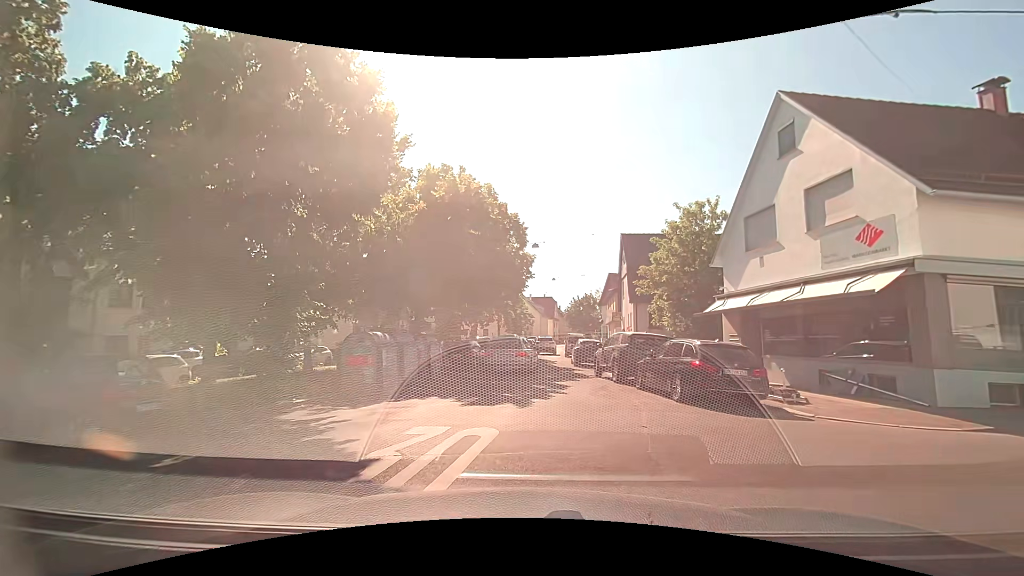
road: residential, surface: asphalt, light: Day
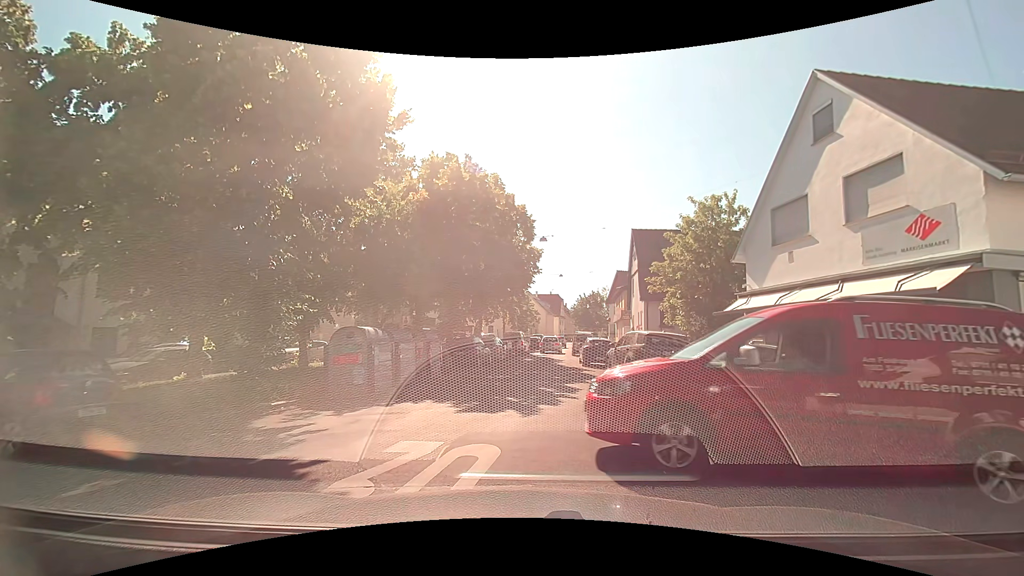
(0.0, +1.3) m; 0°
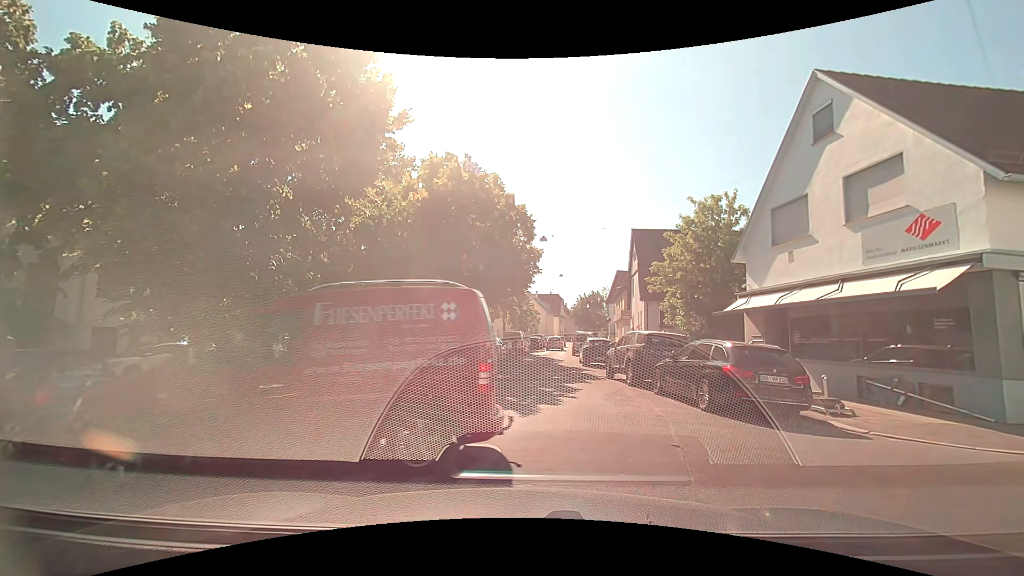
(0.0, 0.0) m; 0°
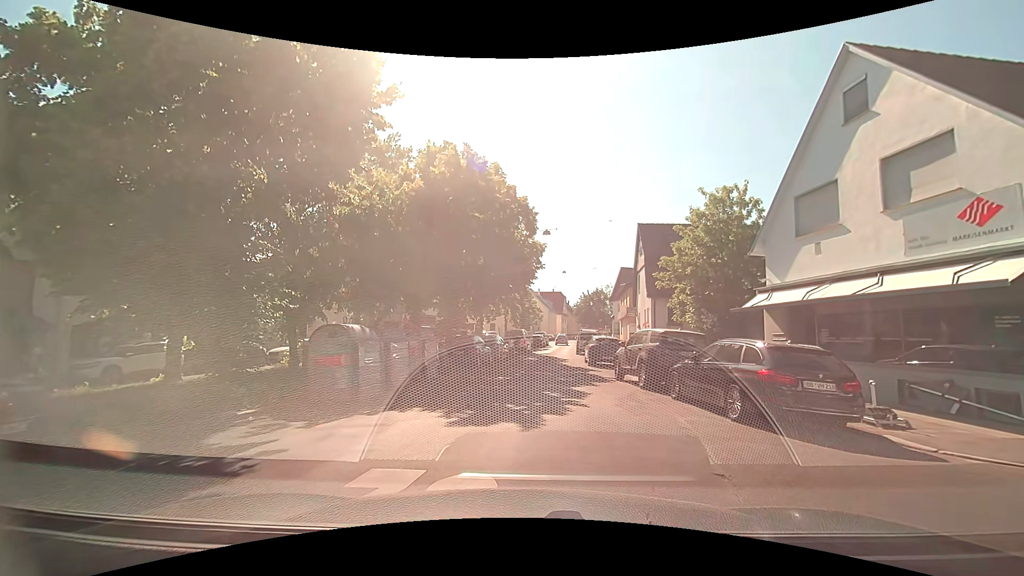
(0.0, +1.3) m; 0°
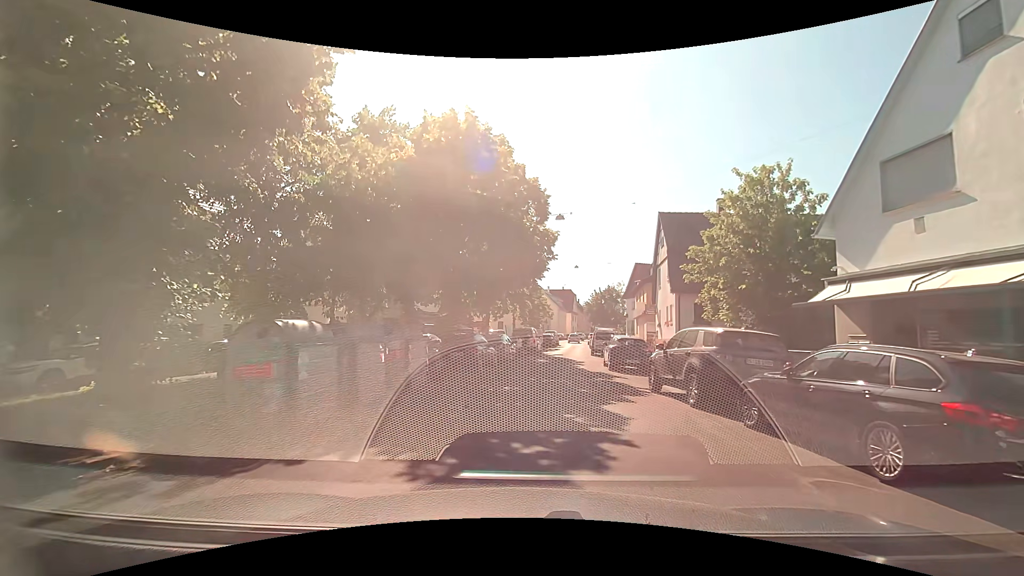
(0.0, +3.5) m; -3°
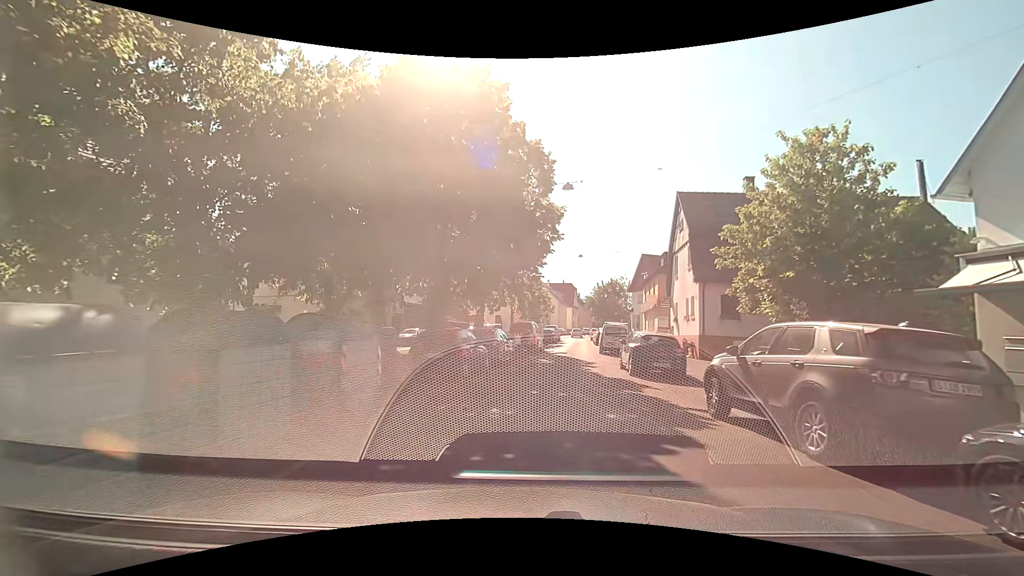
(+0.1, +4.5) m; +1°
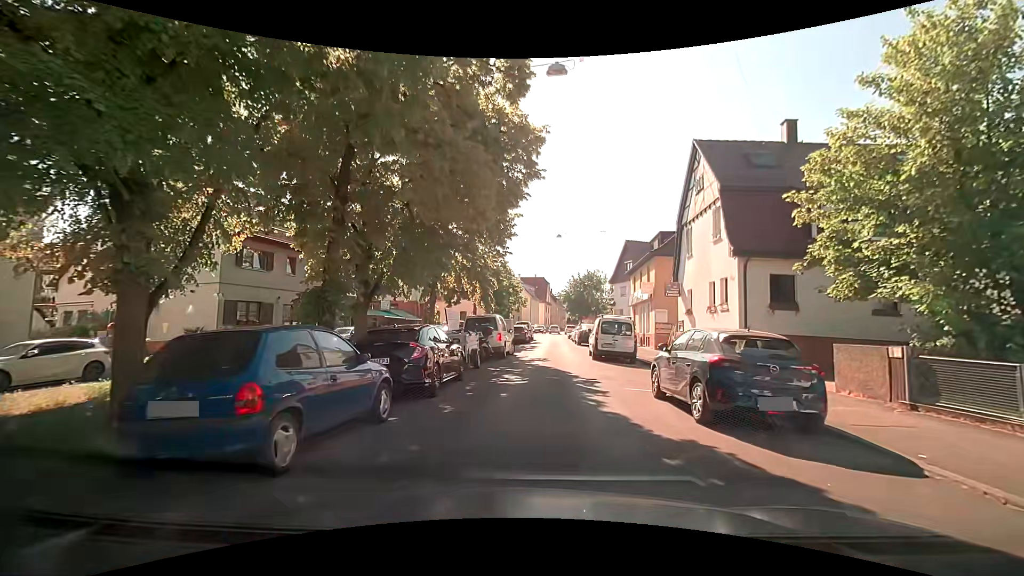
(+0.2, +8.9) m; +3°
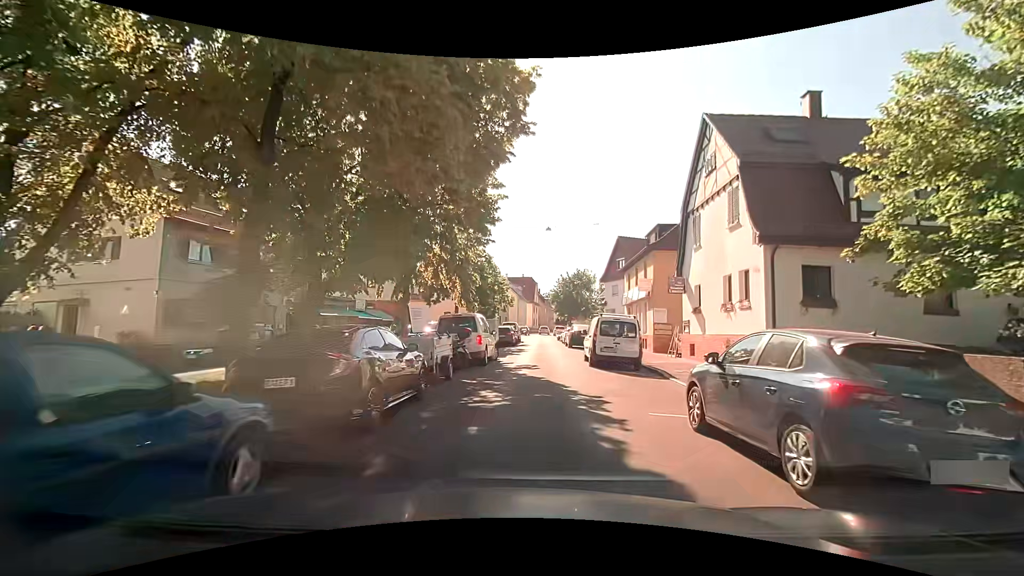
(+0.1, +3.2) m; +3°
(0, +10) (0, +20) (0, +30) (0, +40) (0, +50) (0, +60) (+1, +70) (0, +80) (+1, +90) (+3, +100) m
